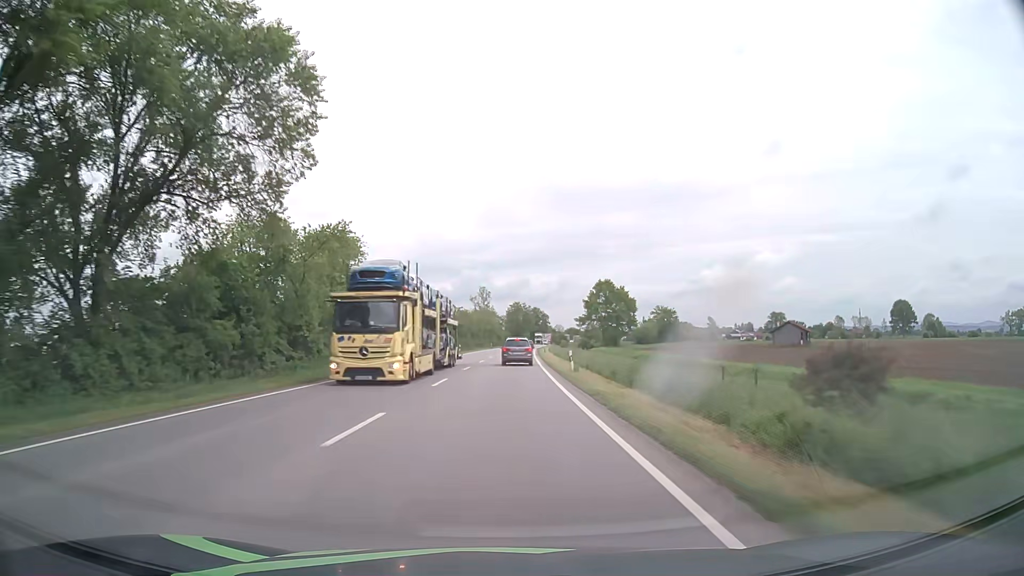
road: primary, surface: asphalt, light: Day
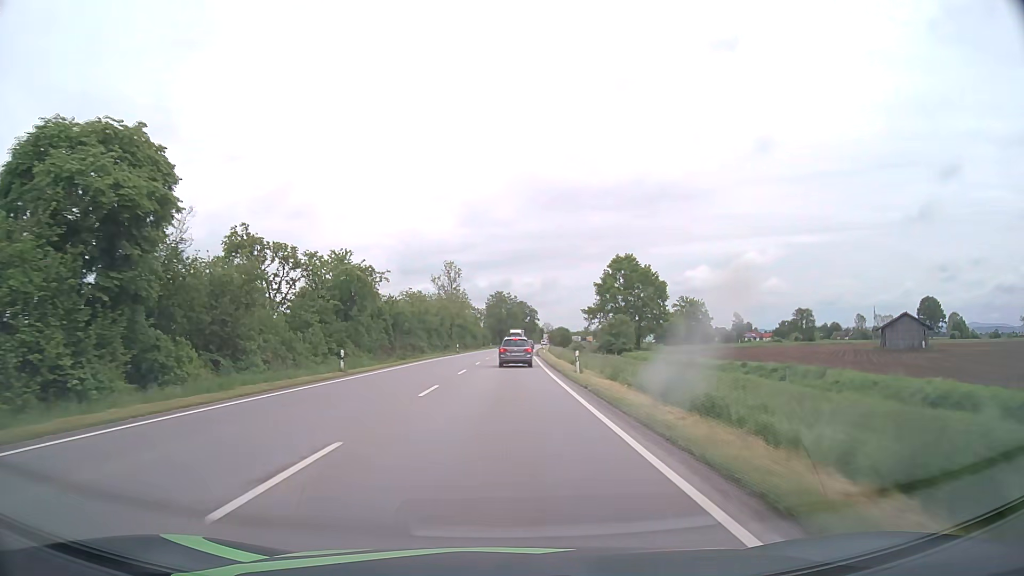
(+0.6, +51.1) m; +2°
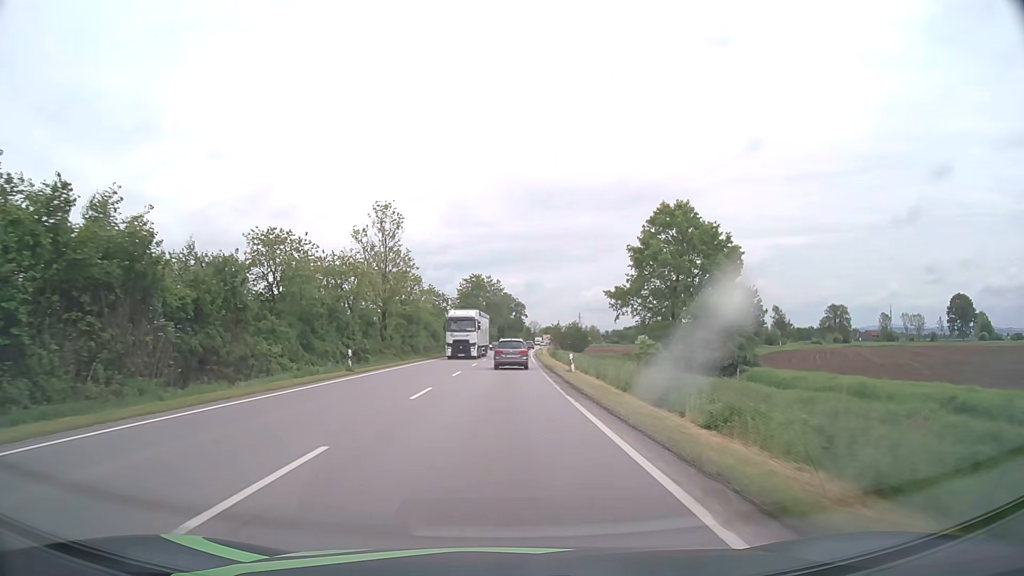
(+0.6, +47.6) m; +1°
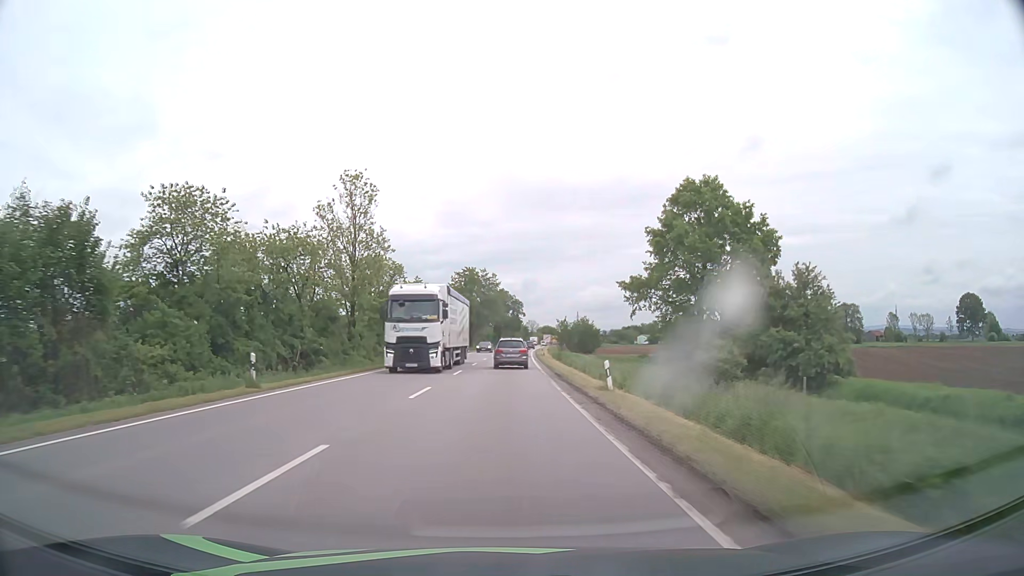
(0.0, +11.6) m; 0°
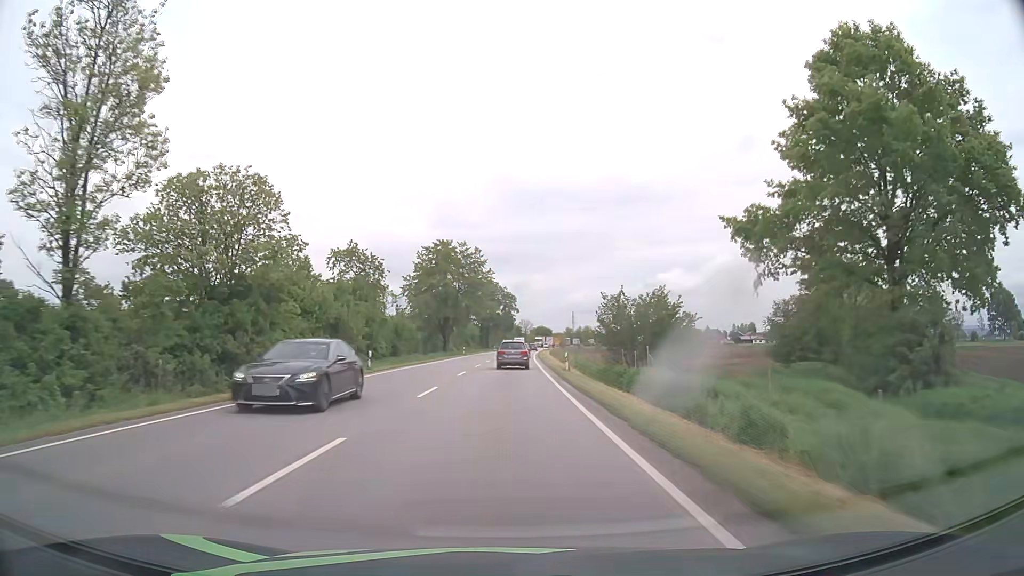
(+0.2, +34.8) m; +1°
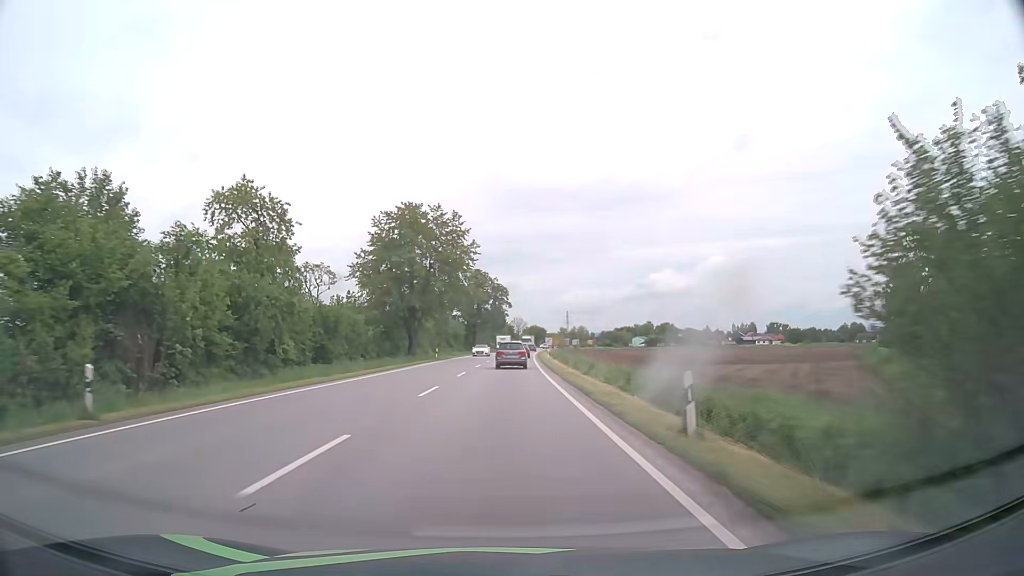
(+0.1, +23.4) m; 0°
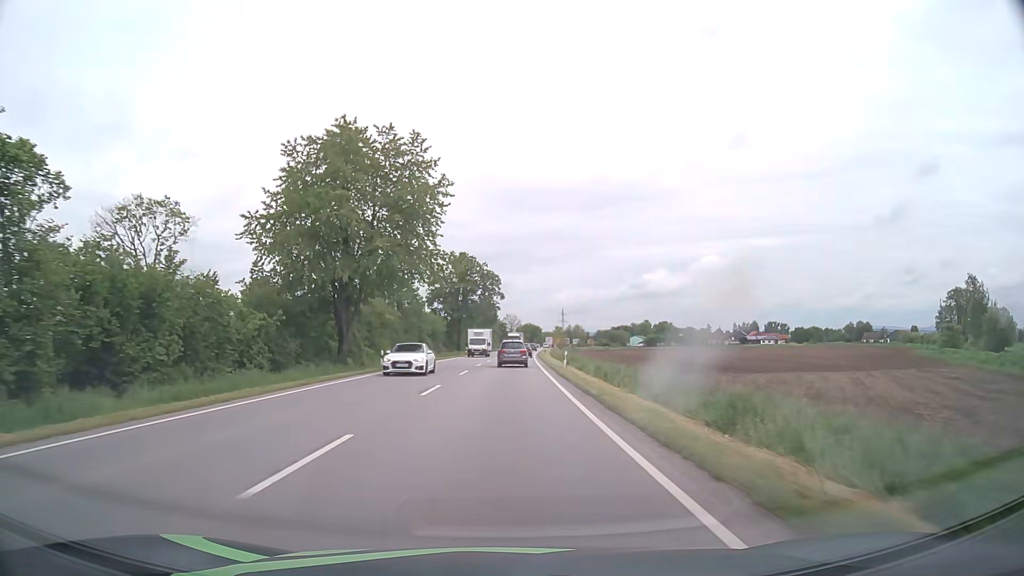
(+0.2, +23.7) m; +1°
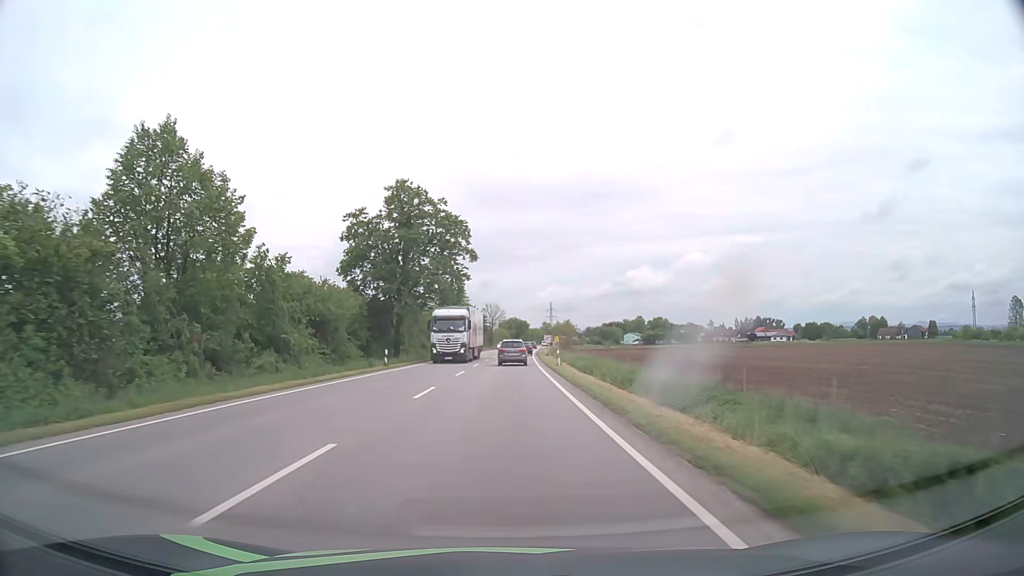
(+0.6, +48.7) m; +1°
(0, +10) (0, +20) (0, +30) (0, +40) (+1, +50) (+1, +60) (+1, +70) (+1, +80) (+2, +90) (+2, +100) m
